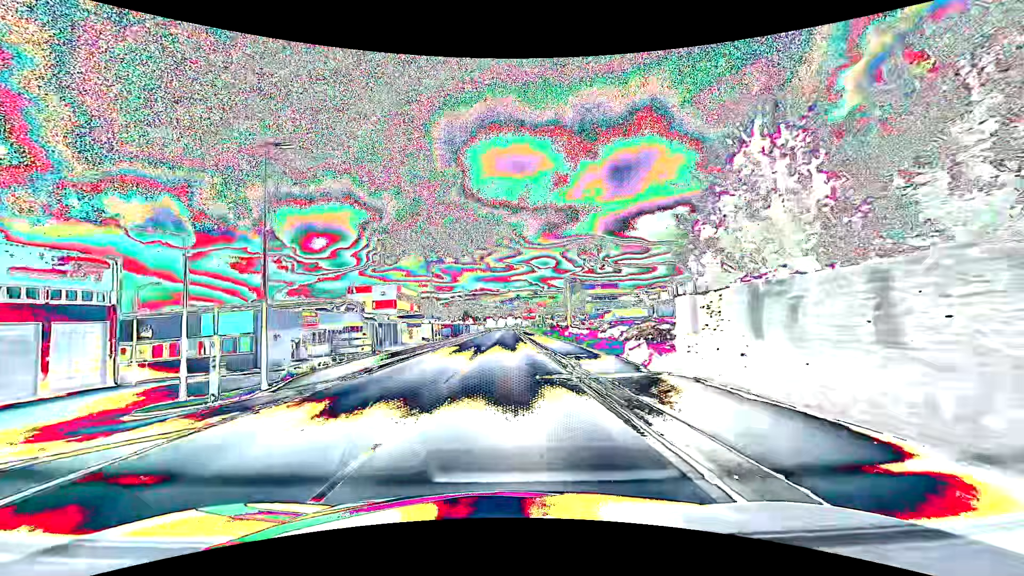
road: primary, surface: asphalt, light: Day
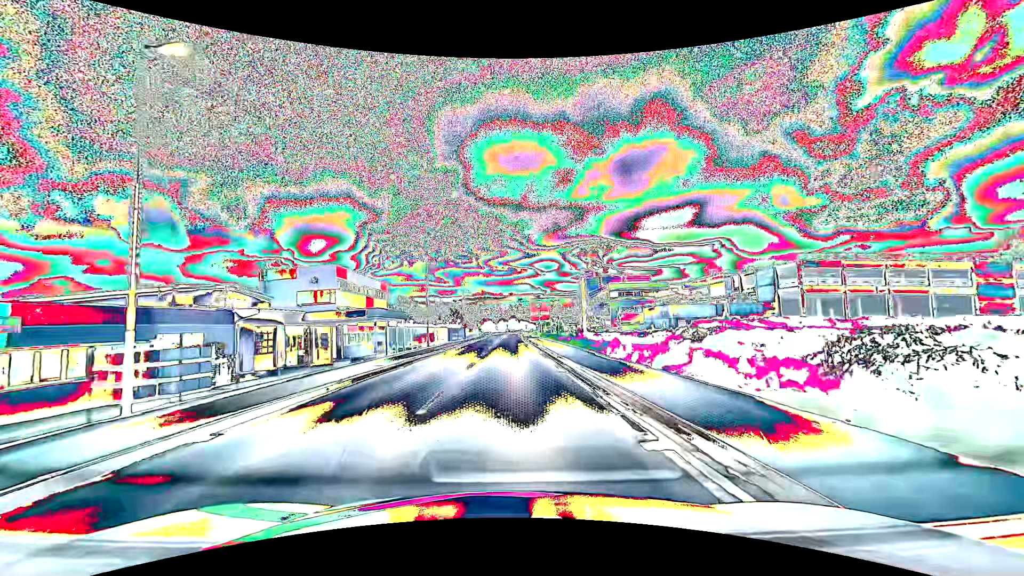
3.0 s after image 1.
(-0.1, +39.8) m; 0°
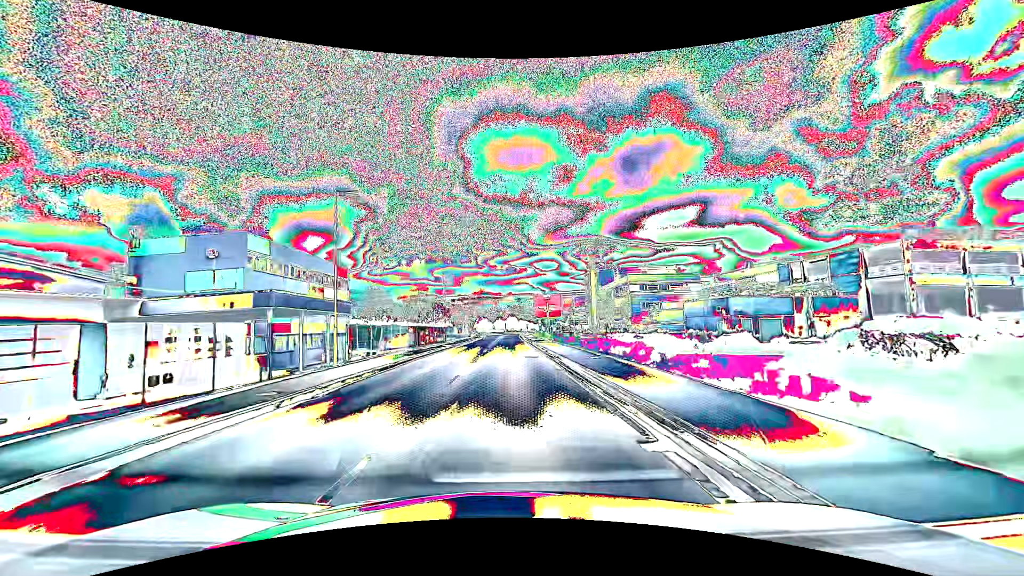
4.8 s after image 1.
(+0.1, +23.8) m; 0°
(0, +10) (0, +20) (0, +30) (0, +40) (0, +50) (0, +60) (0, +70) (0, +80) (0, +90) (+1, +100) m
